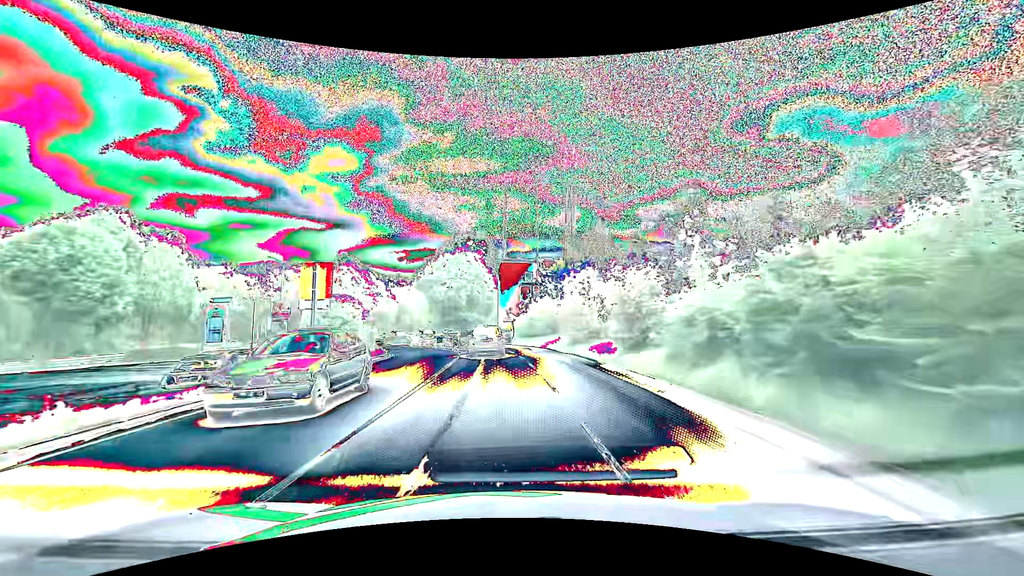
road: tertiary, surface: asphalt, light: Day
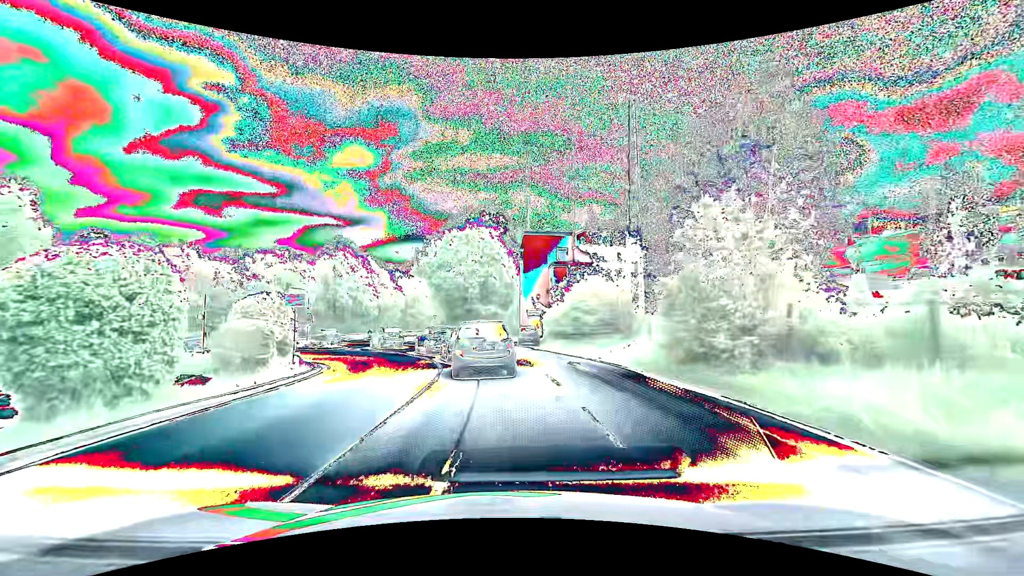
(-0.3, +16.4) m; -3°
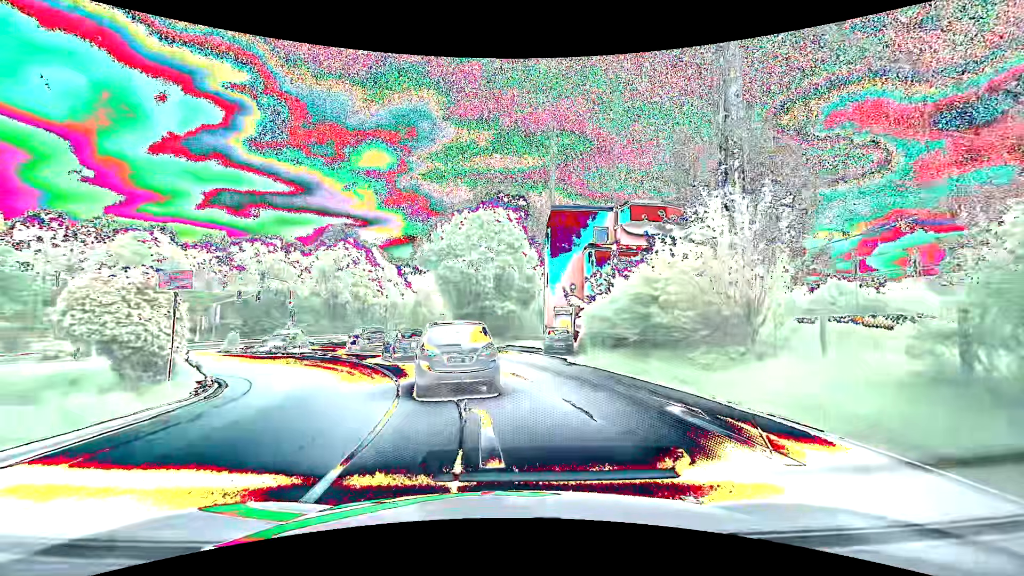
(-0.1, +10.1) m; -2°
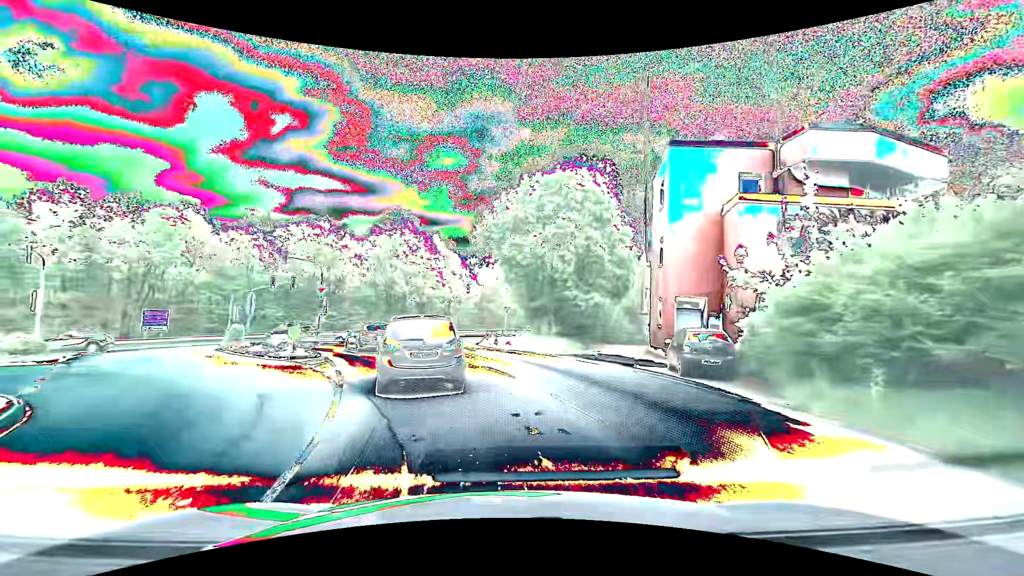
(-0.8, +12.1) m; -8°
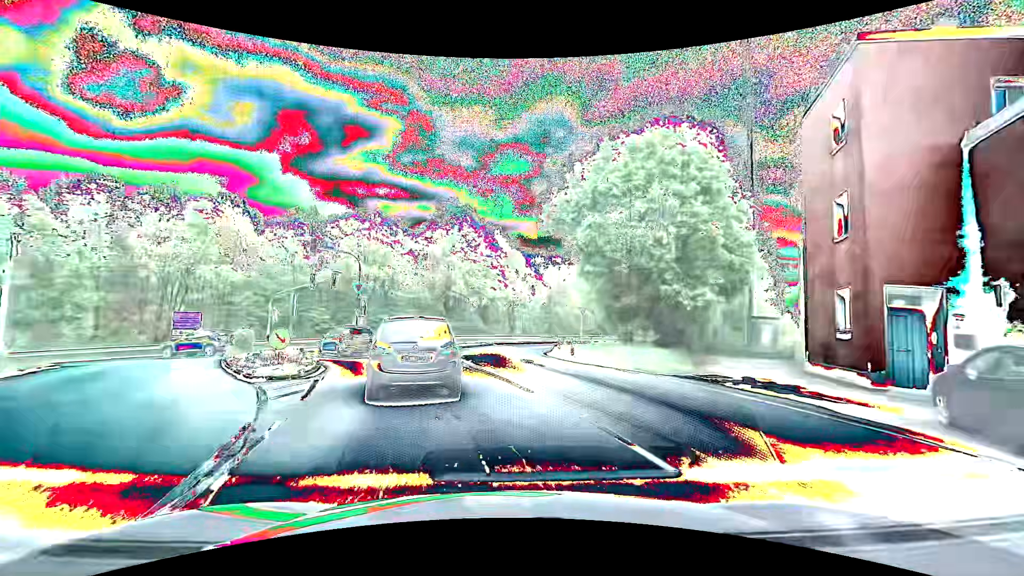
(-0.5, +8.1) m; -9°
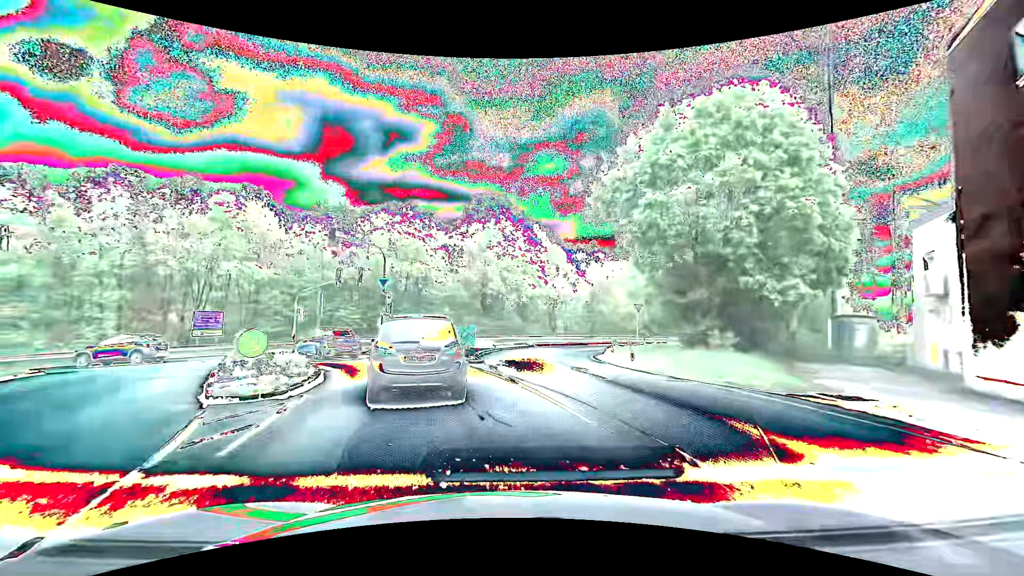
(-0.1, +4.2) m; -3°
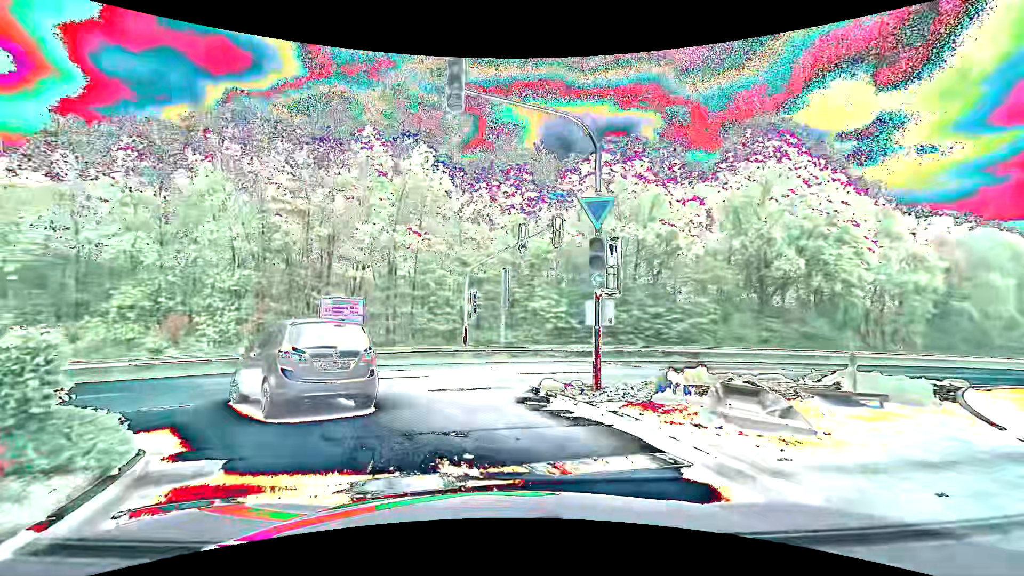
(-3.6, +18.2) m; -24°
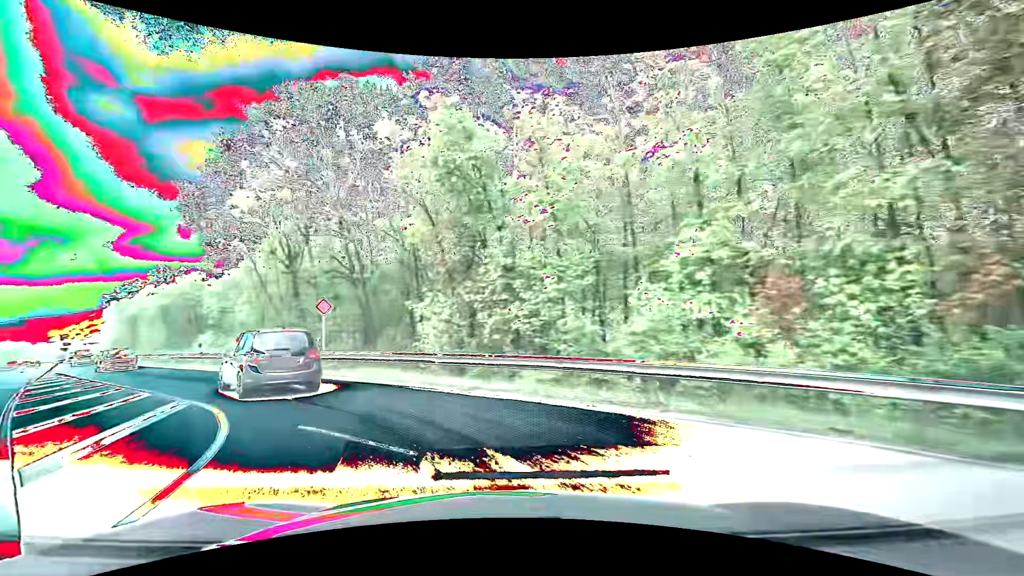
(-7.9, +14.7) m; -60°
(-3, +9) (-9, +17) (-16, +24) (-23, +31) (-31, +38) (-38, +45) (-44, +53) (-51, +60) (-58, +67) (-65, +75) m
